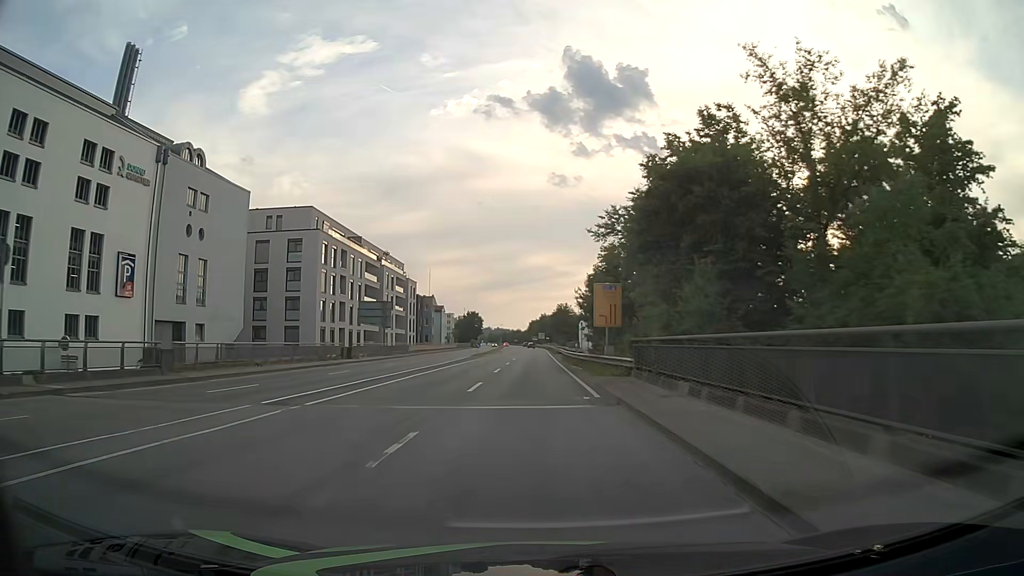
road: primary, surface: asphalt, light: Day
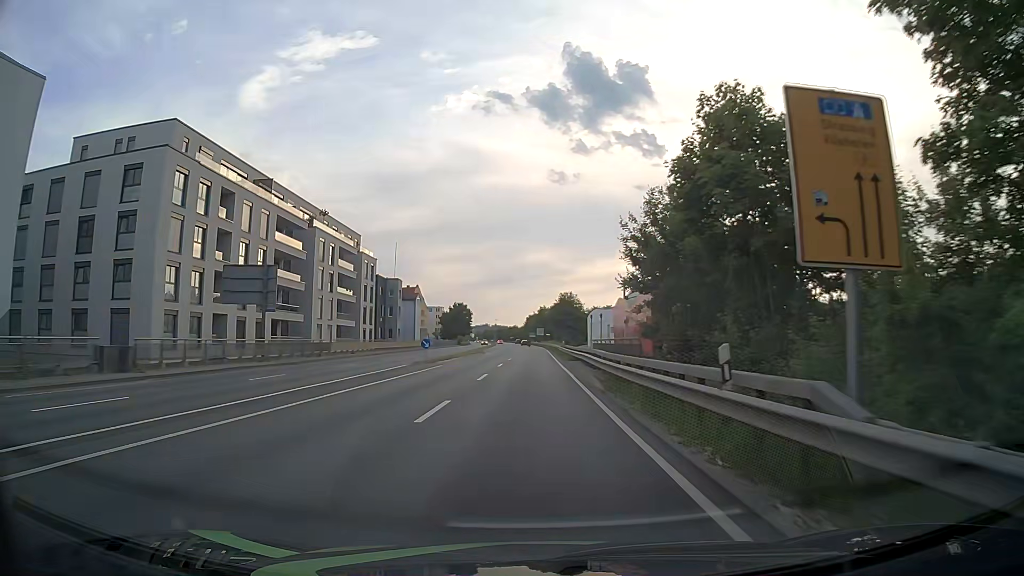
(+0.1, +31.6) m; 0°
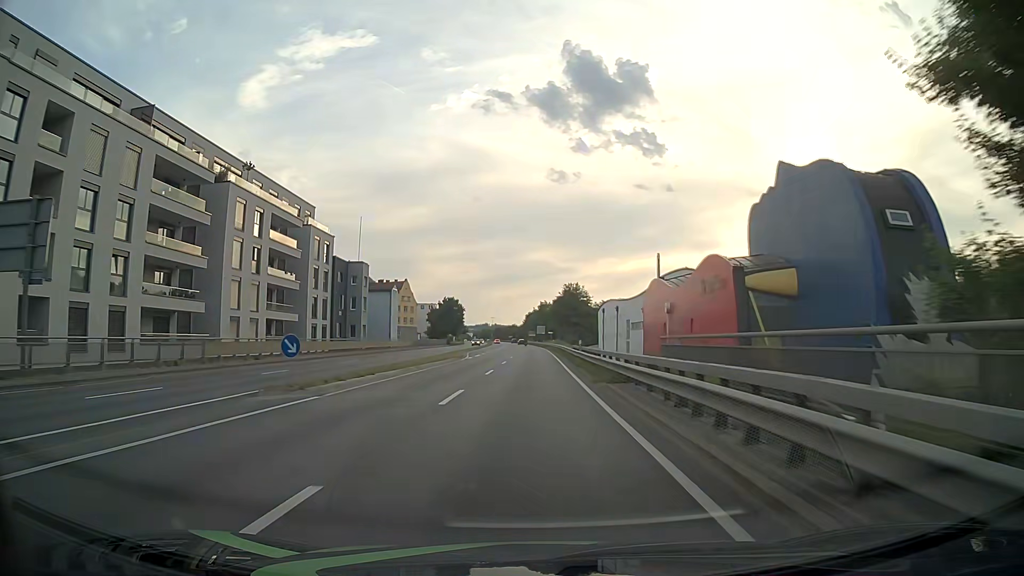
(+0.1, +21.2) m; 0°
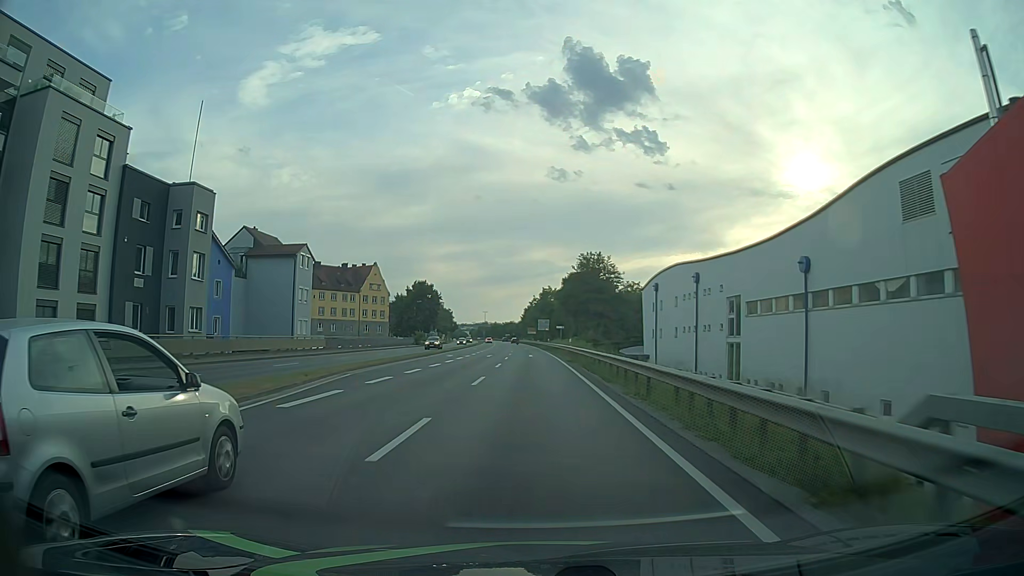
(0.0, +42.7) m; 0°
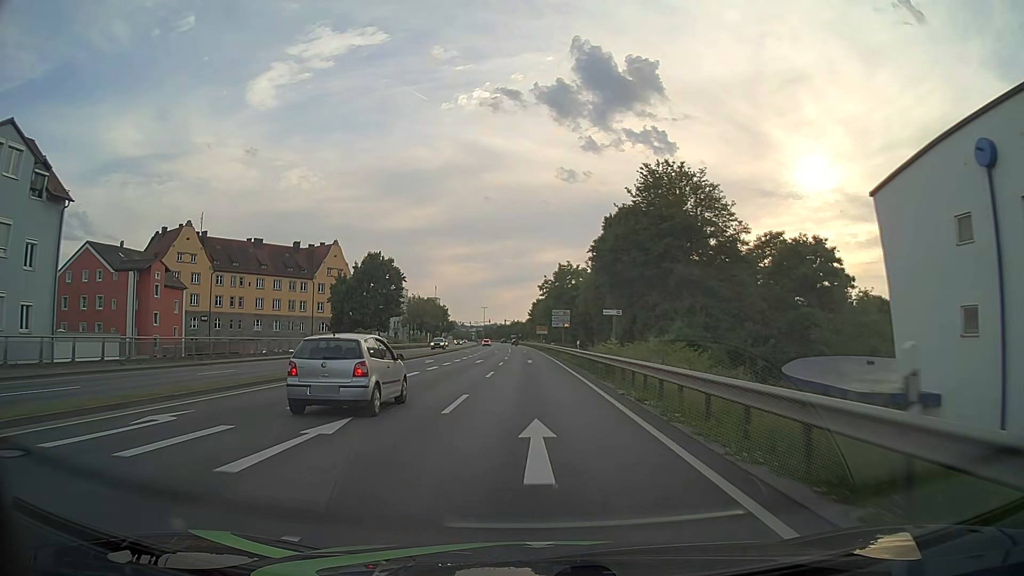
(-0.2, +42.9) m; -1°
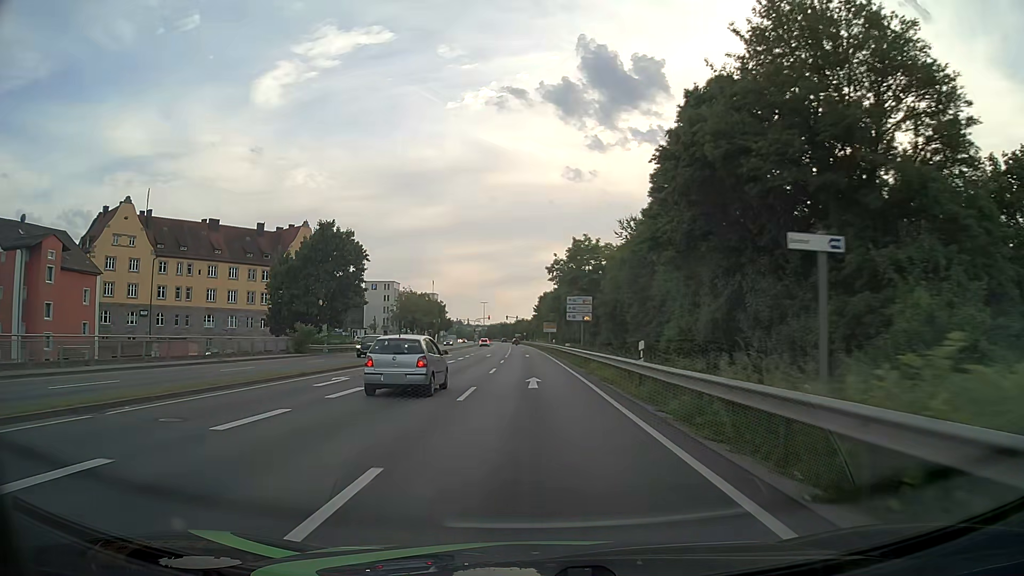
(-0.1, +21.5) m; -1°
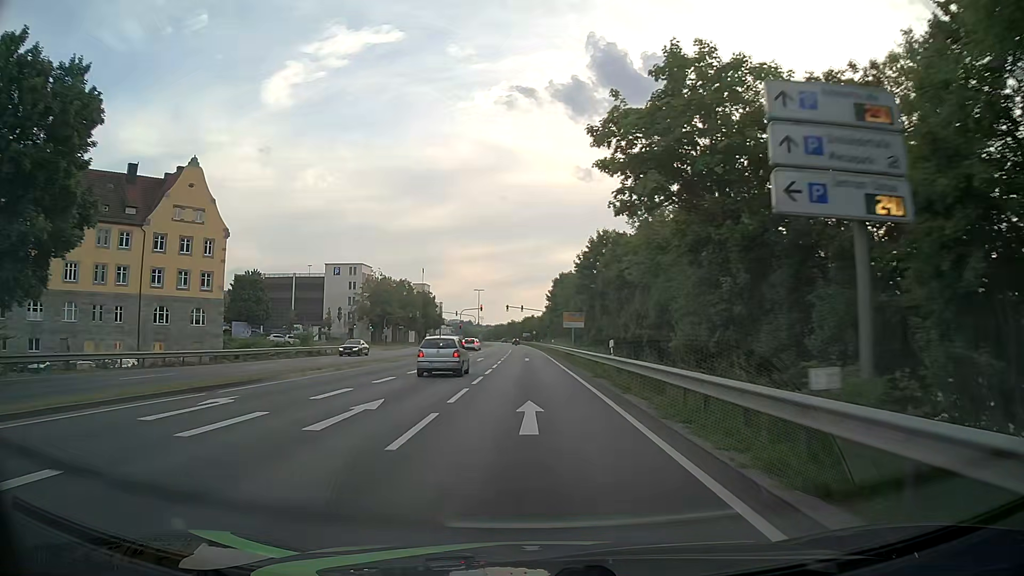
(-0.4, +43.0) m; -1°
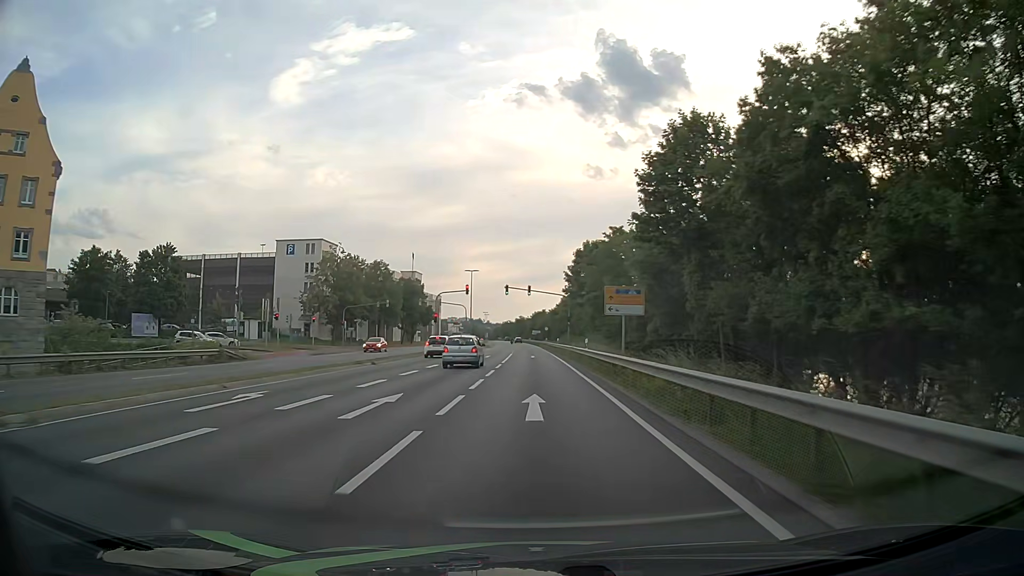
(-0.4, +32.3) m; -1°
(0, +10) (0, +20) (0, +30) (0, +40) (0, +50) (0, +60) (-1, +70) (-1, +80) (-1, +90) (-1, +100) m
